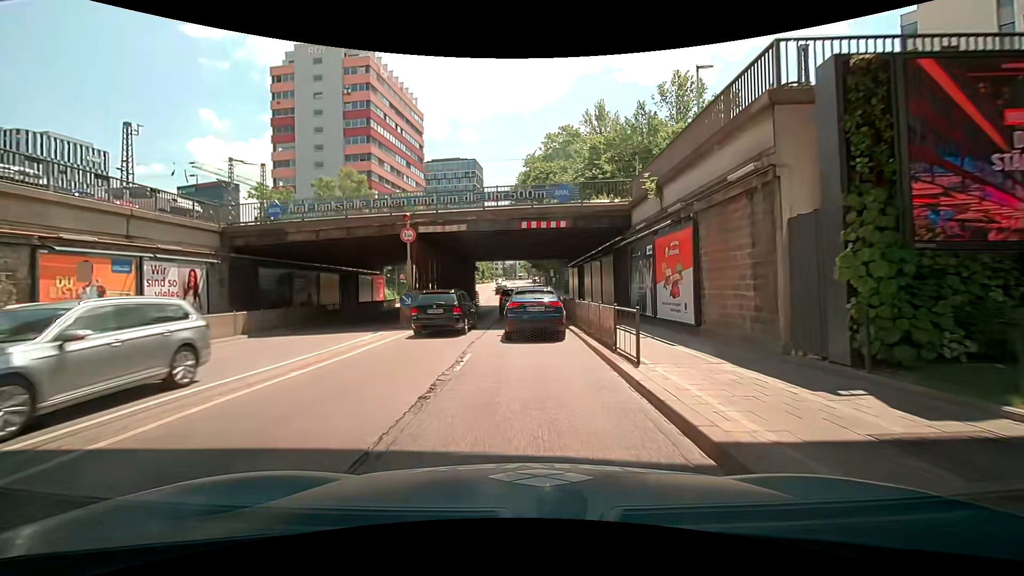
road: secondary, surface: asphalt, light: Day
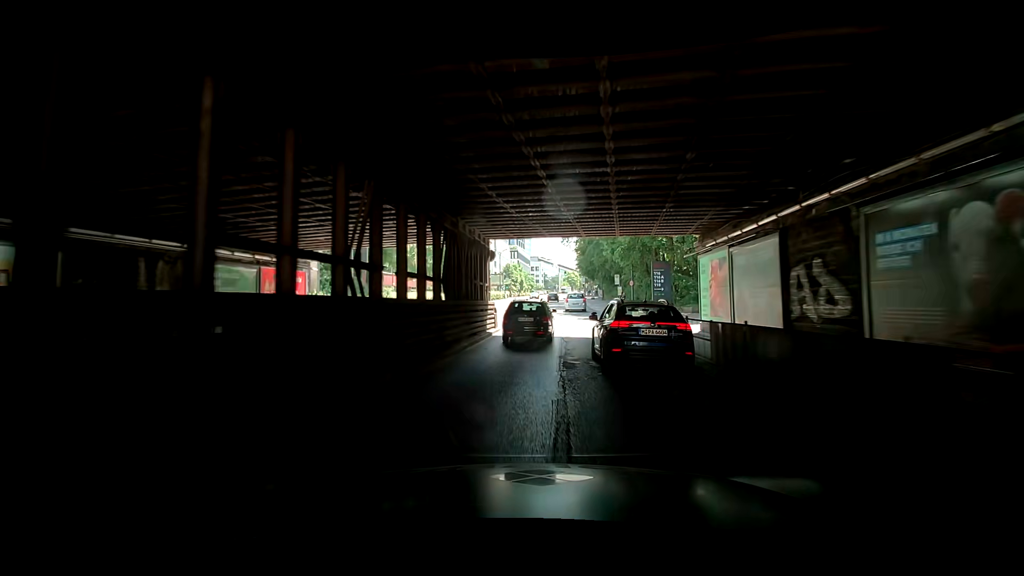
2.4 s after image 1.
(-1.0, +25.9) m; -5°
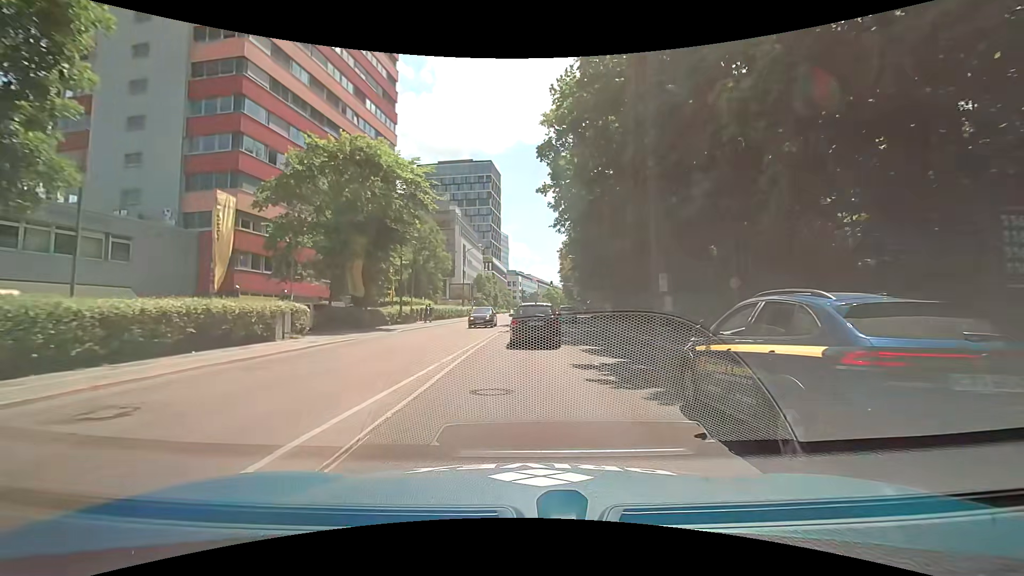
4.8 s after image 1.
(+3.2, +27.4) m; +2°
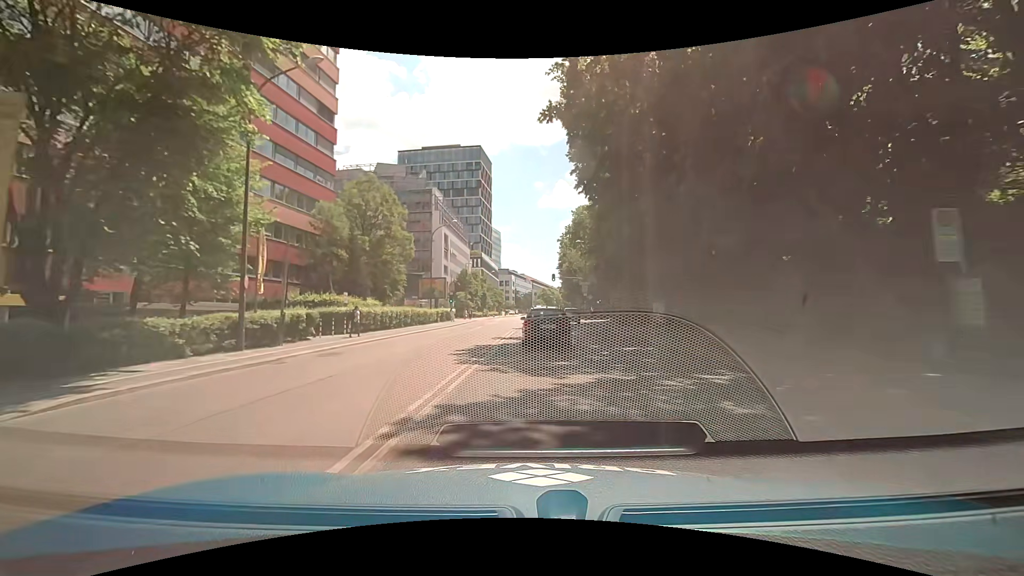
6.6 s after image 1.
(-0.1, +21.4) m; +1°
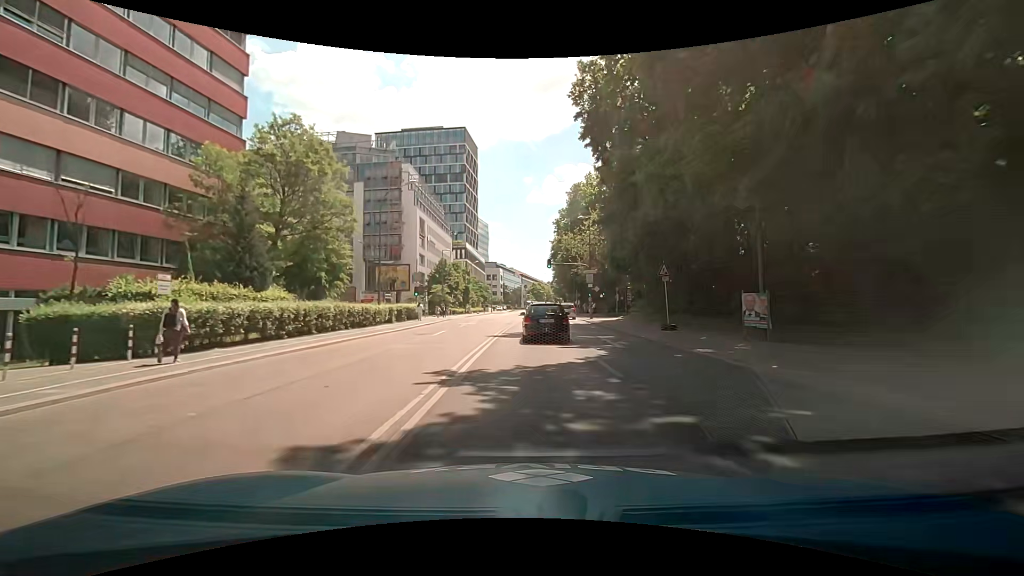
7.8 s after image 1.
(0.0, +14.7) m; +1°
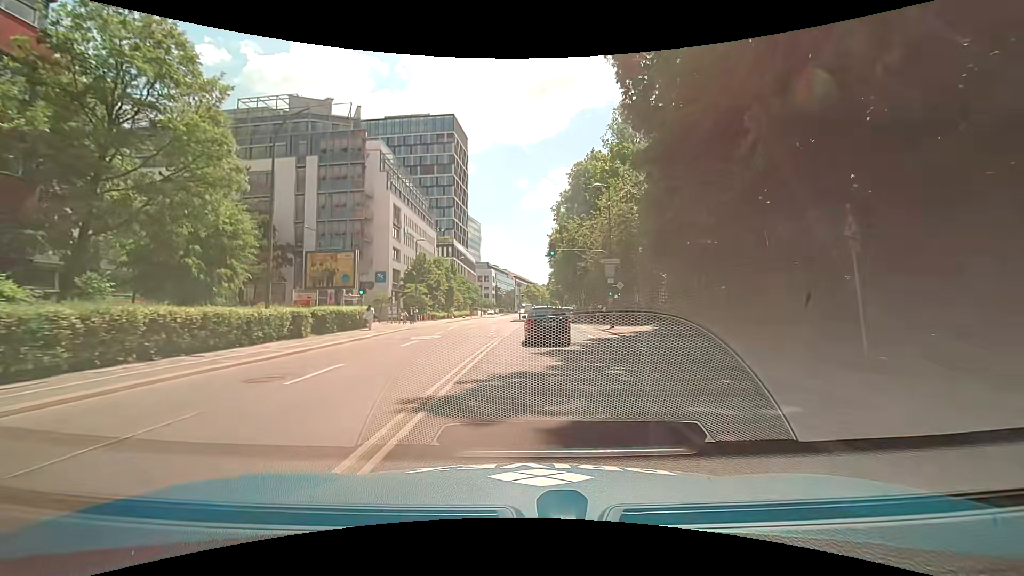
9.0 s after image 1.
(+0.1, +15.0) m; 0°
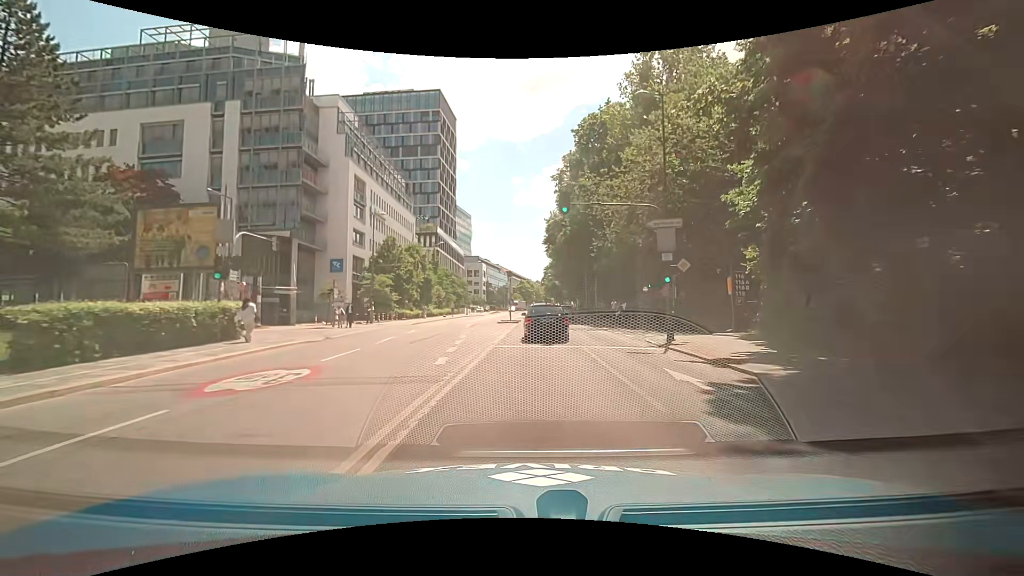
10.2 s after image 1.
(+0.3, +15.3) m; +1°
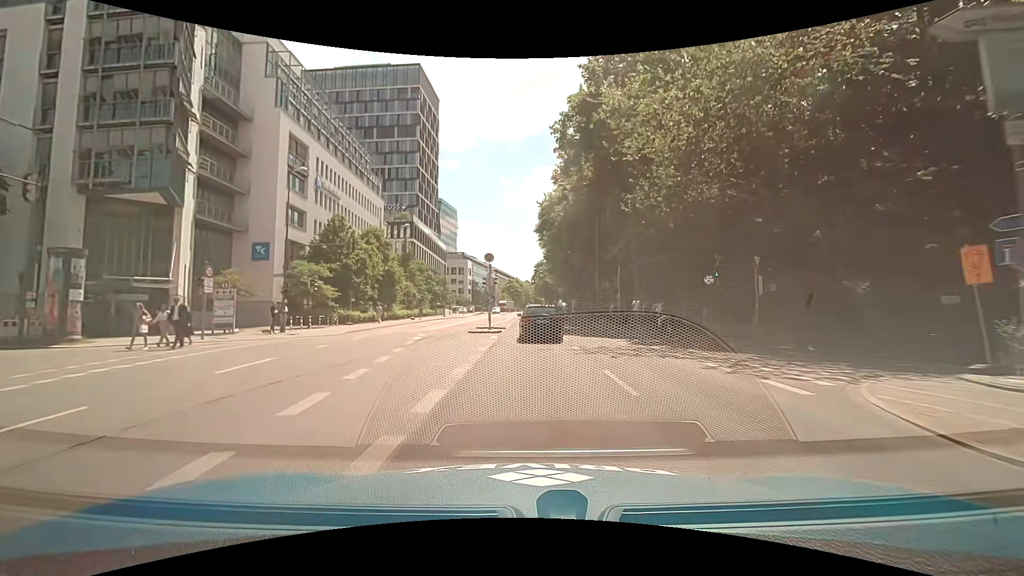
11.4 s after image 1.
(+0.6, +15.0) m; +3°
